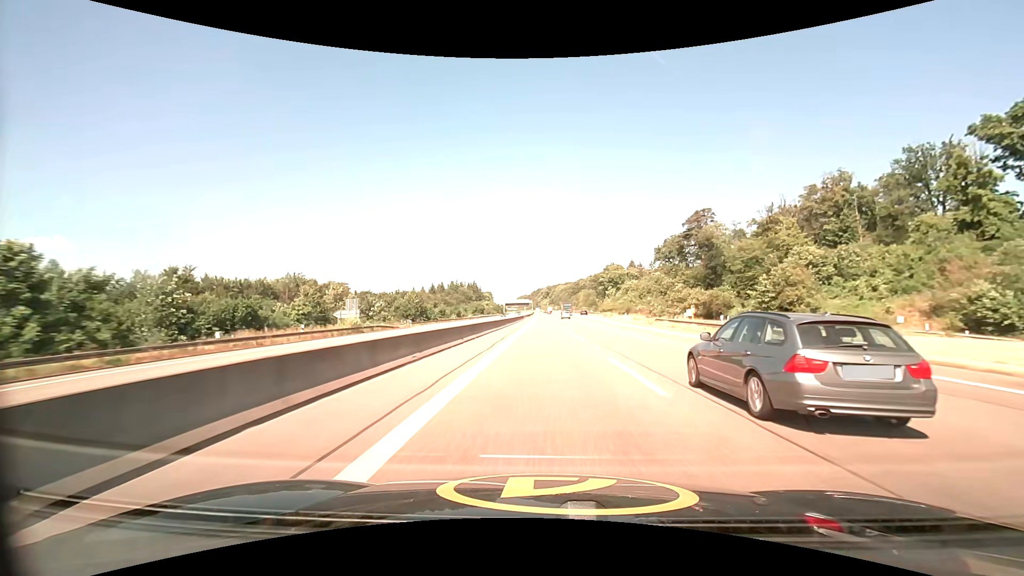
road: motorway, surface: asphalt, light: Day
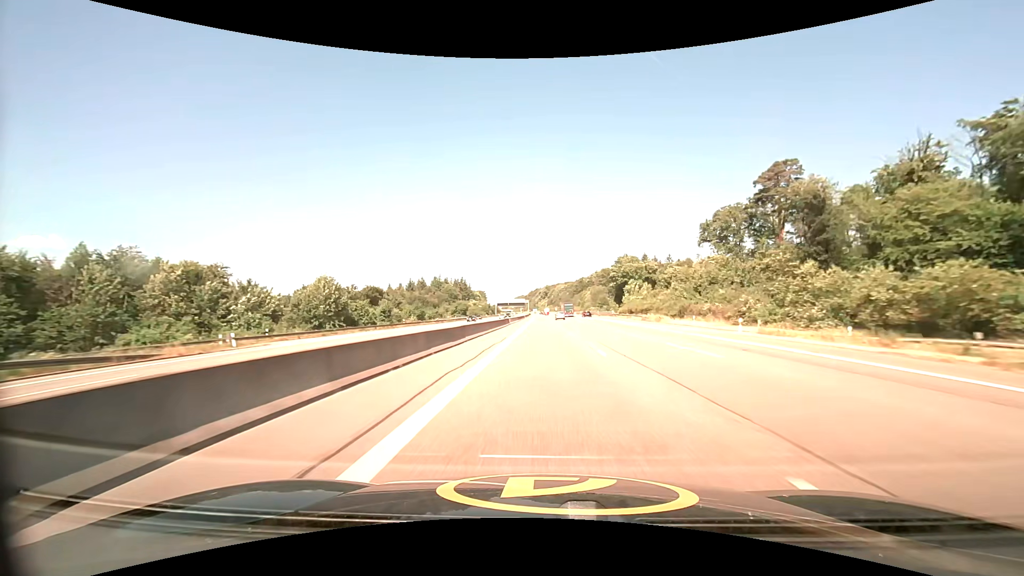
(+0.1, +46.2) m; 0°
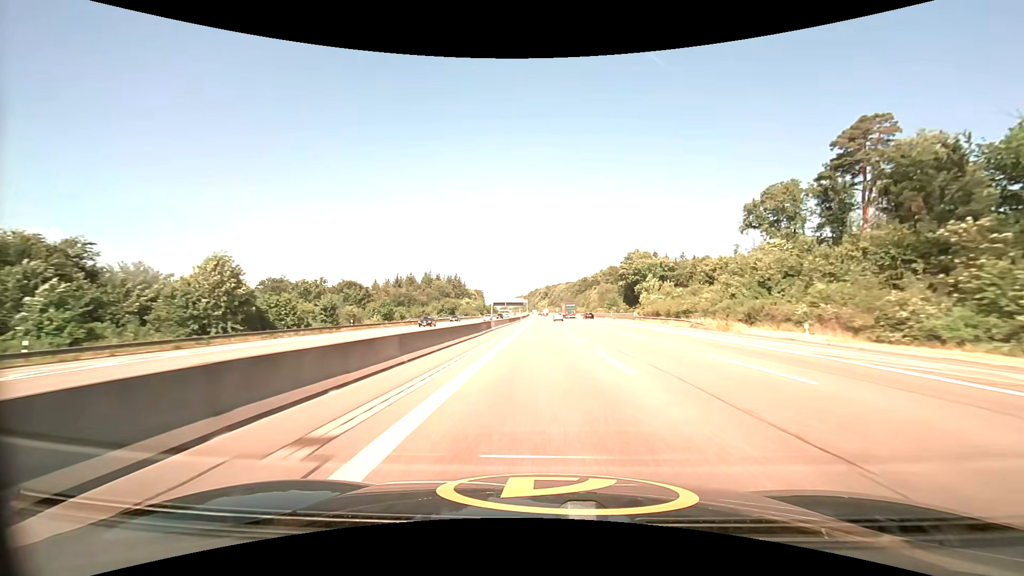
(0.0, +23.2) m; 0°
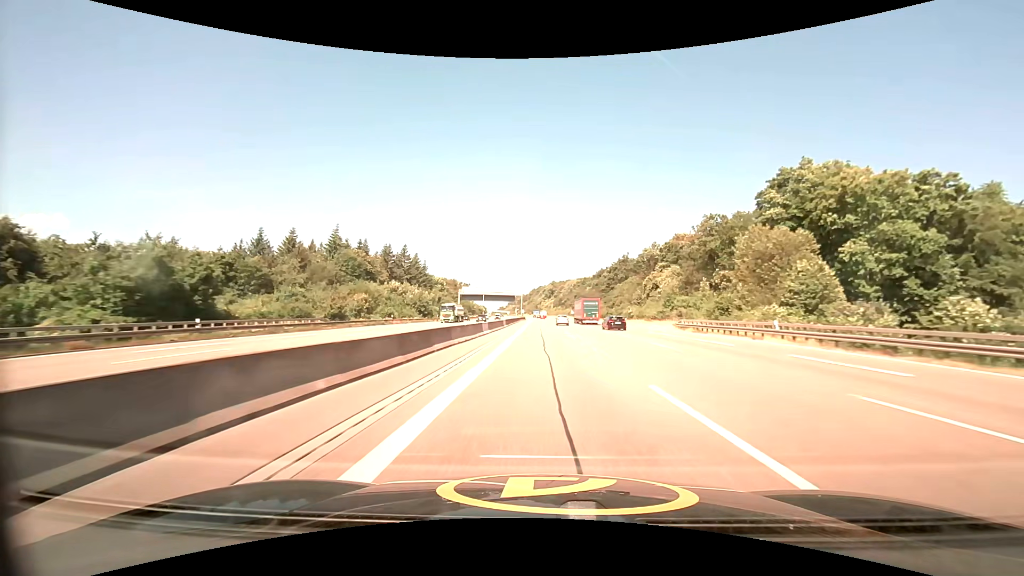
(-0.5, +116.0) m; 0°
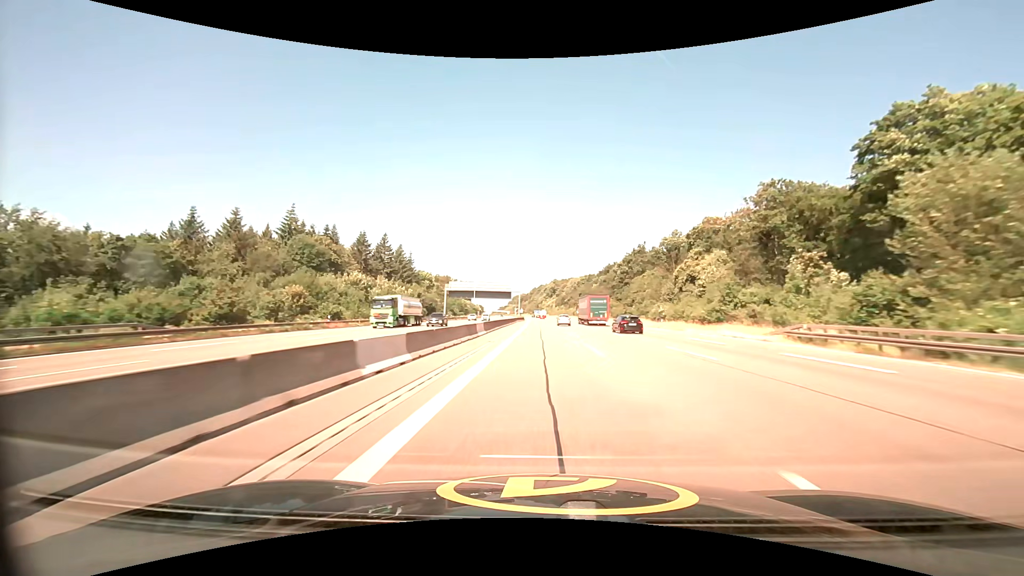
(0.0, +23.1) m; 0°
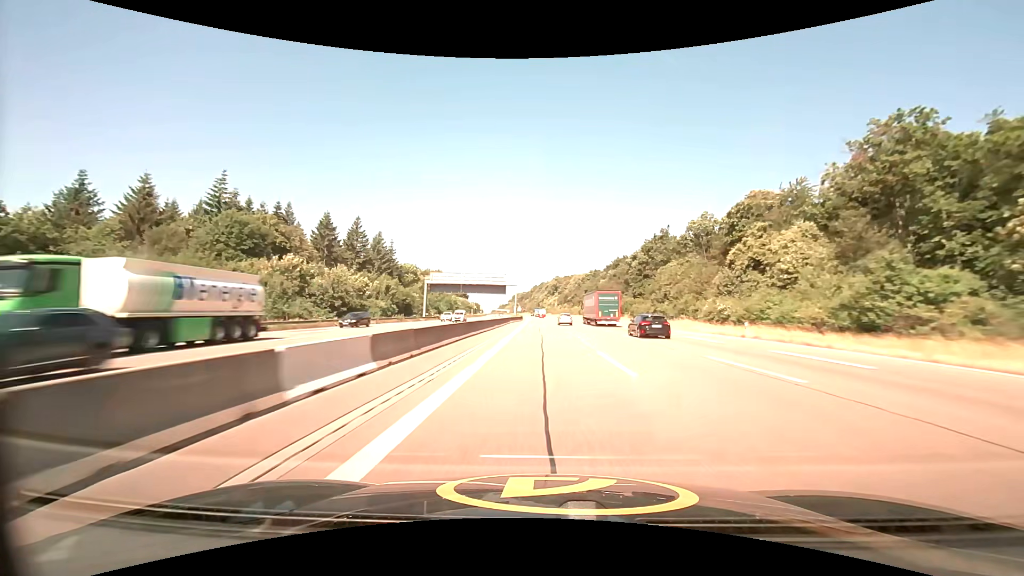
(-0.1, +23.0) m; 0°
(0, +10) (0, +20) (0, +30) (0, +40) (0, +50) (0, +60) (-1, +70) (-1, +80) (-1, +90) (-1, +100) m
